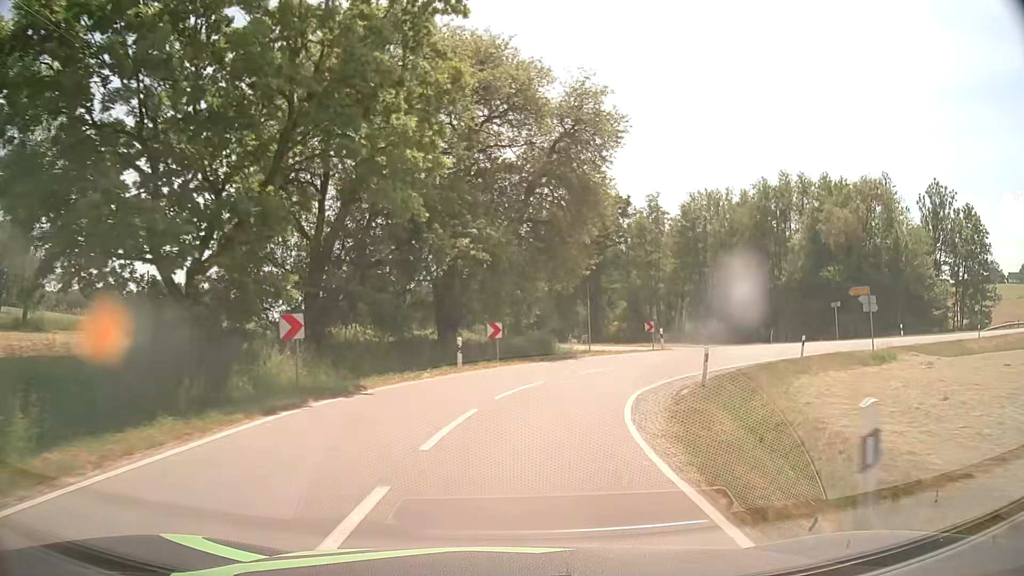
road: tertiary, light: Day
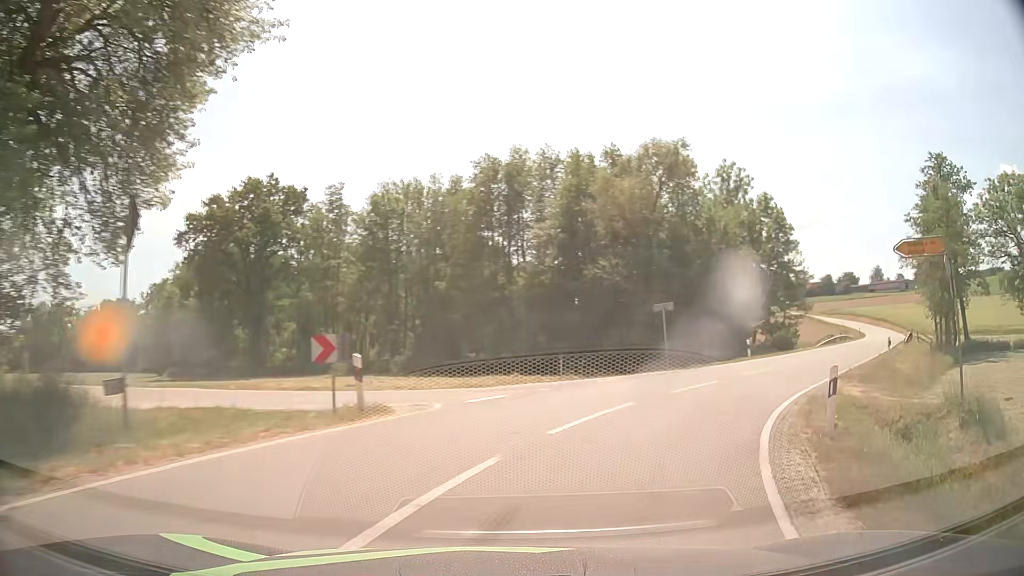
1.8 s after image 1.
(+3.7, +20.7) m; +26°
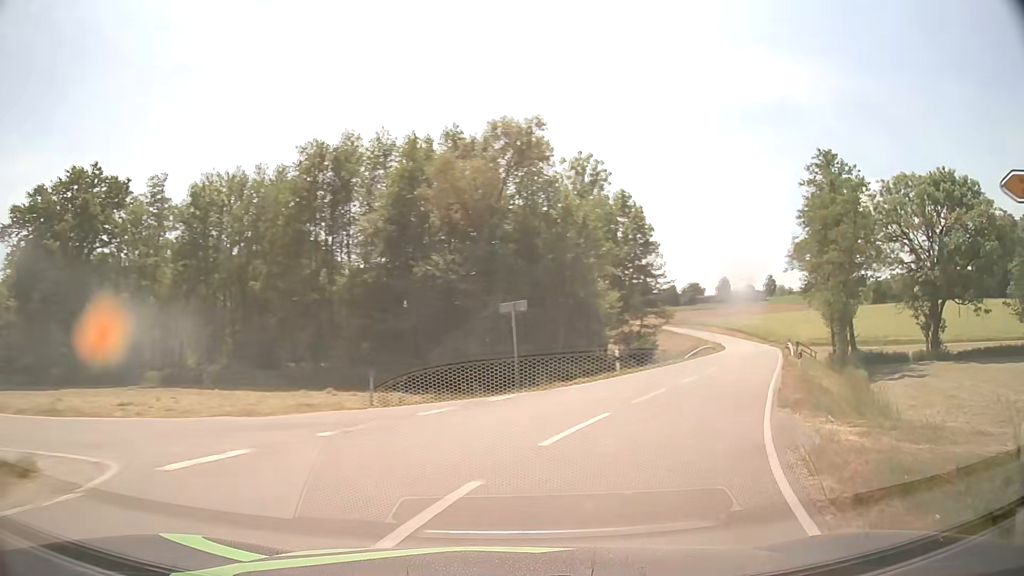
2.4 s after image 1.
(+0.9, +6.8) m; +15°
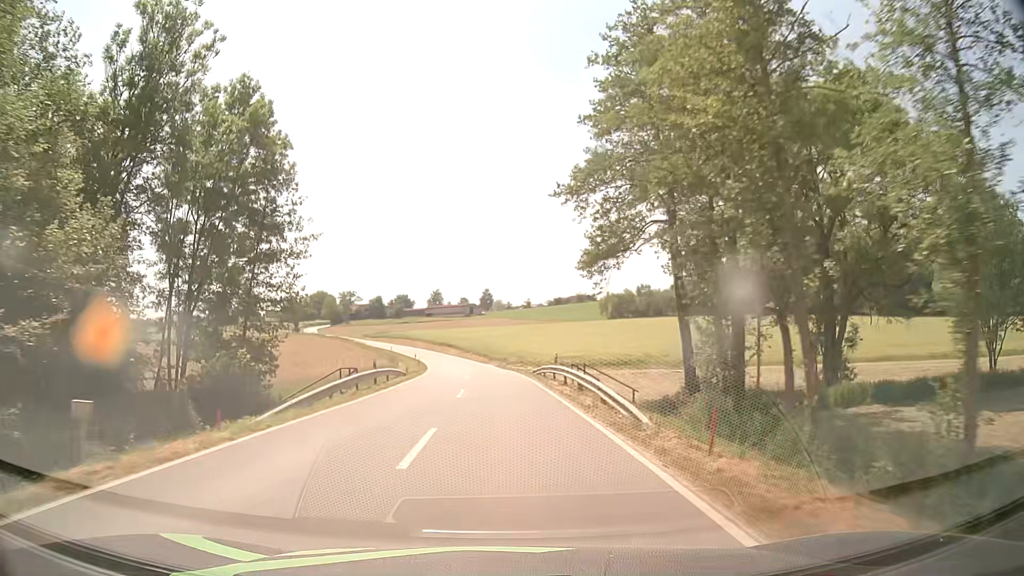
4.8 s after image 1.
(+10.5, +30.1) m; +25°
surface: asphalt
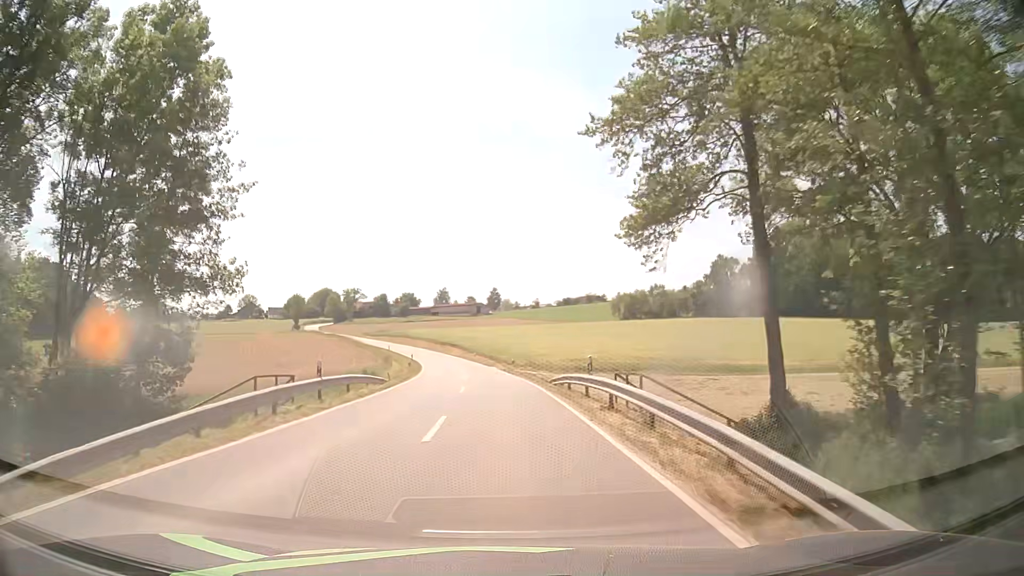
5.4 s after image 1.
(-0.1, +9.6) m; -1°
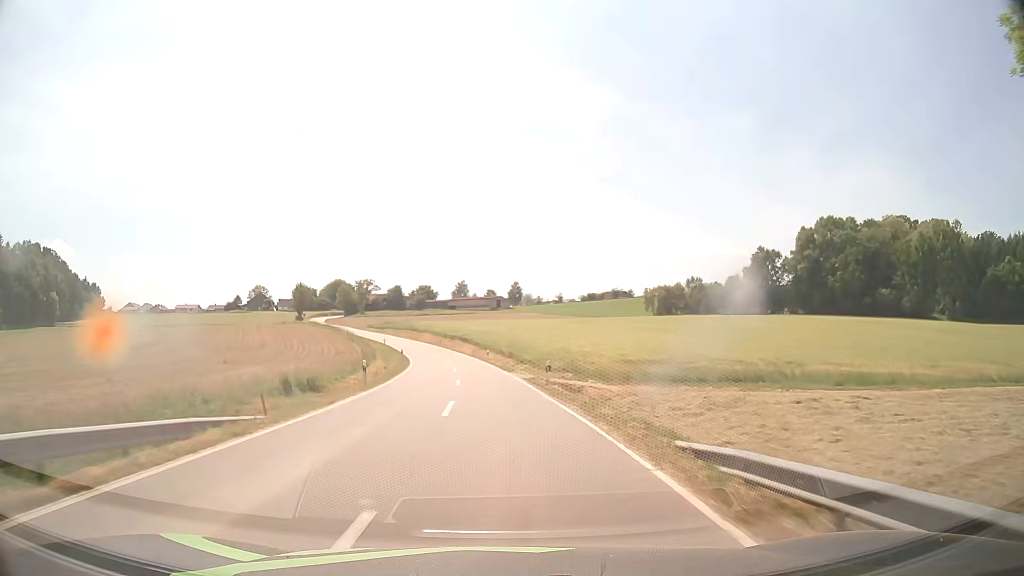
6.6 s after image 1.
(-0.3, +20.9) m; -2°
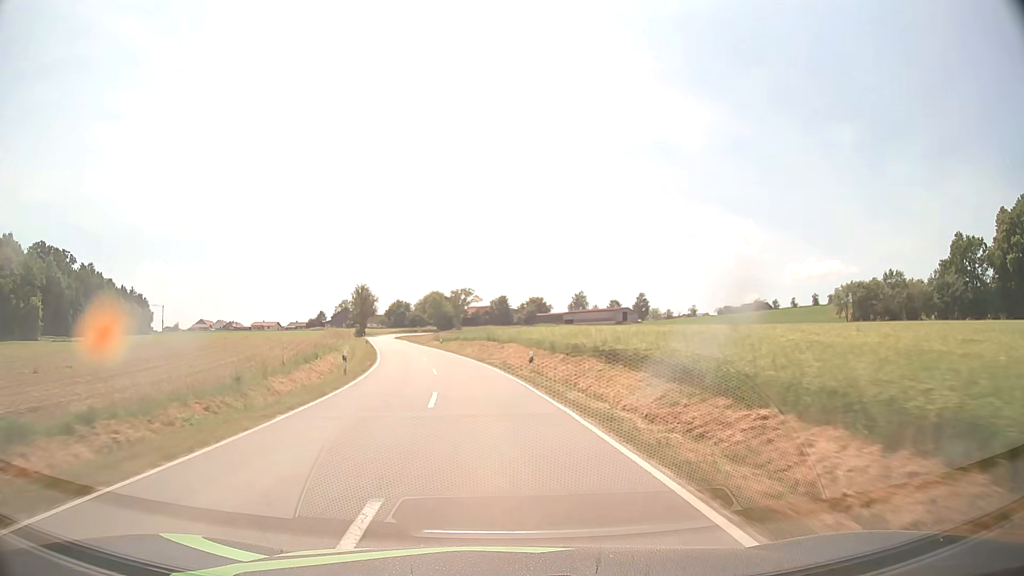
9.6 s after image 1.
(-4.7, +60.8) m; -10°
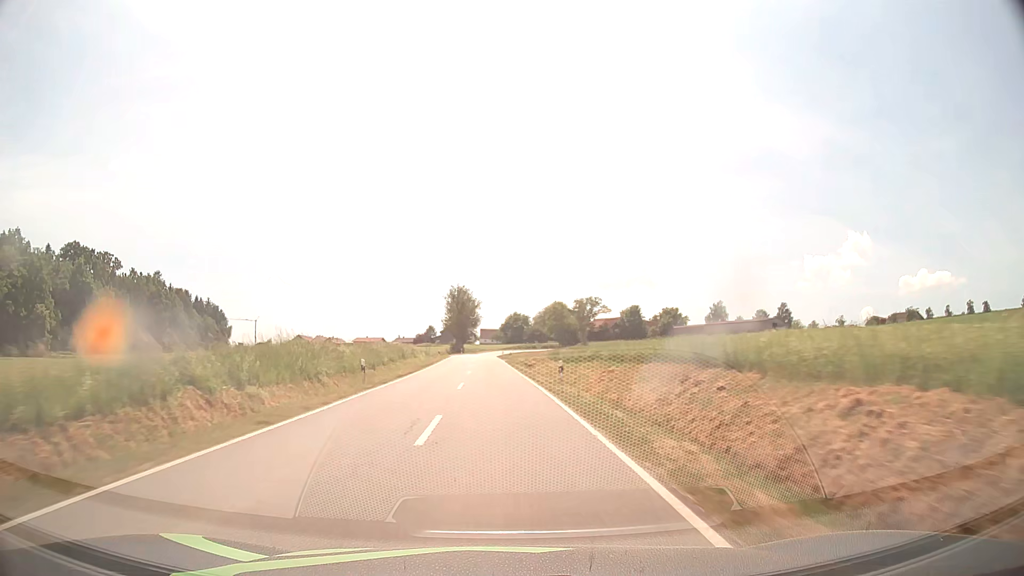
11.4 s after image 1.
(-3.7, +40.5) m; -10°
(0, +10) (-1, +20) (-1, +30) (-1, +40) (-2, +50) (-2, +60) (-3, +70) (-3, +80) (-3, +90) (-3, +100) m
